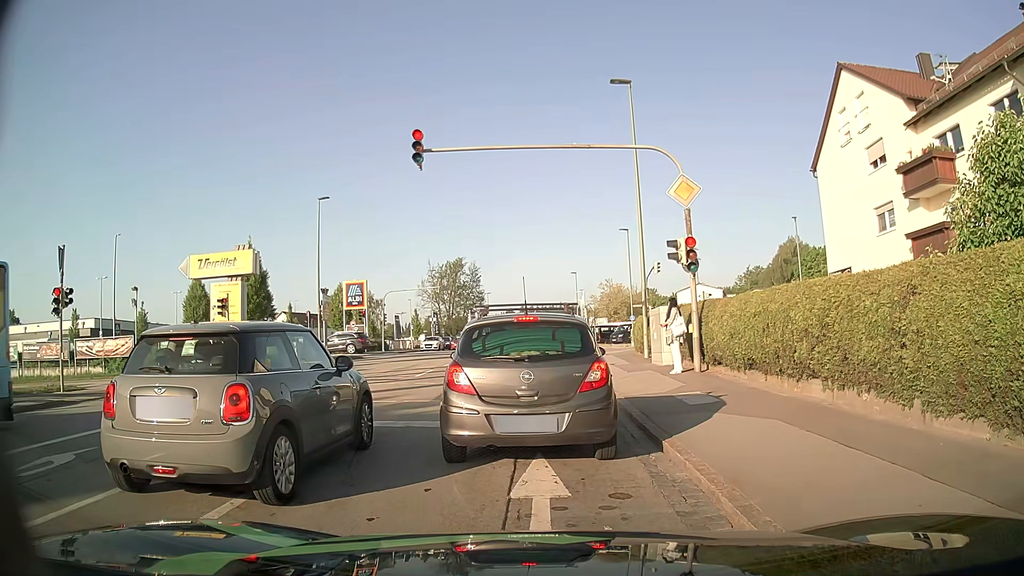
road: tertiary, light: Day
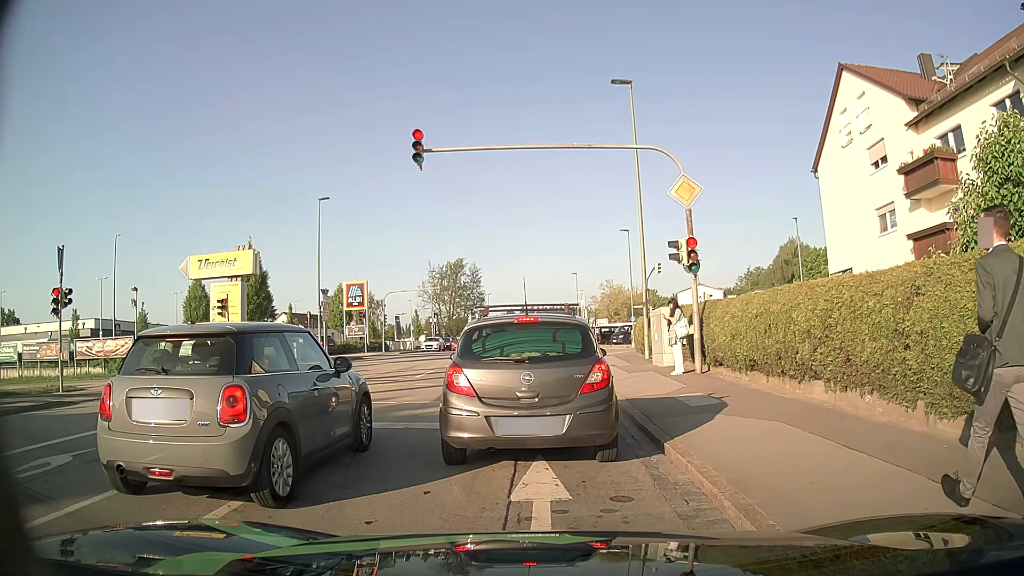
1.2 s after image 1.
(0.0, +0.1) m; 0°
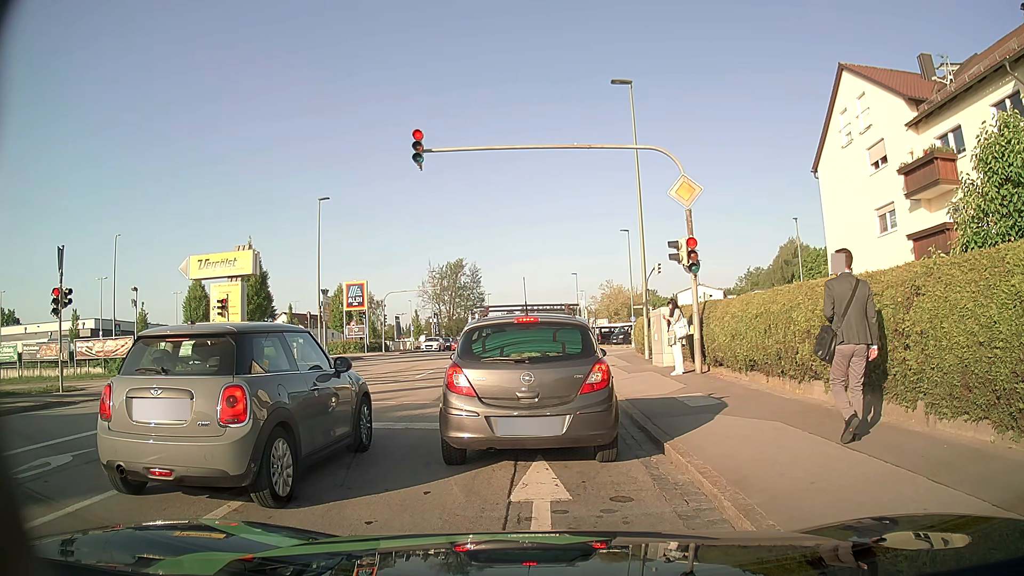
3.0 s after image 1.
(0.0, 0.0) m; 0°
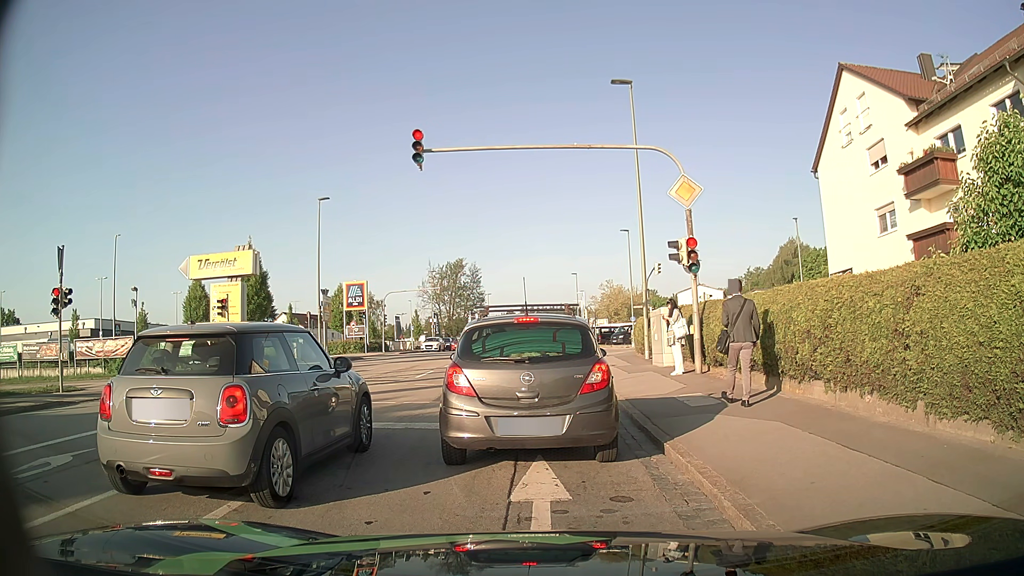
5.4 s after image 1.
(0.0, 0.0) m; 0°
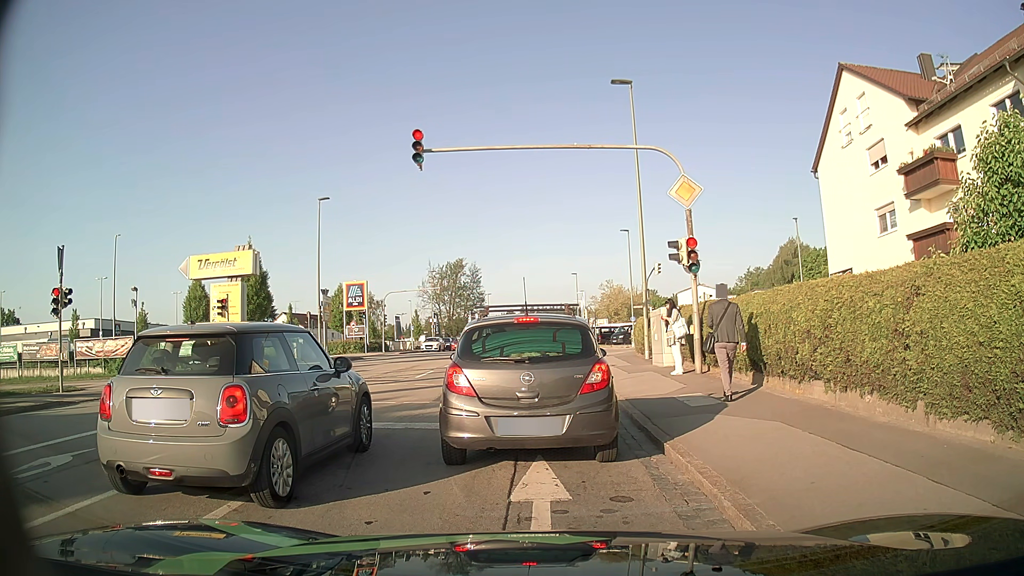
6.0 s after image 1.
(0.0, 0.0) m; 0°
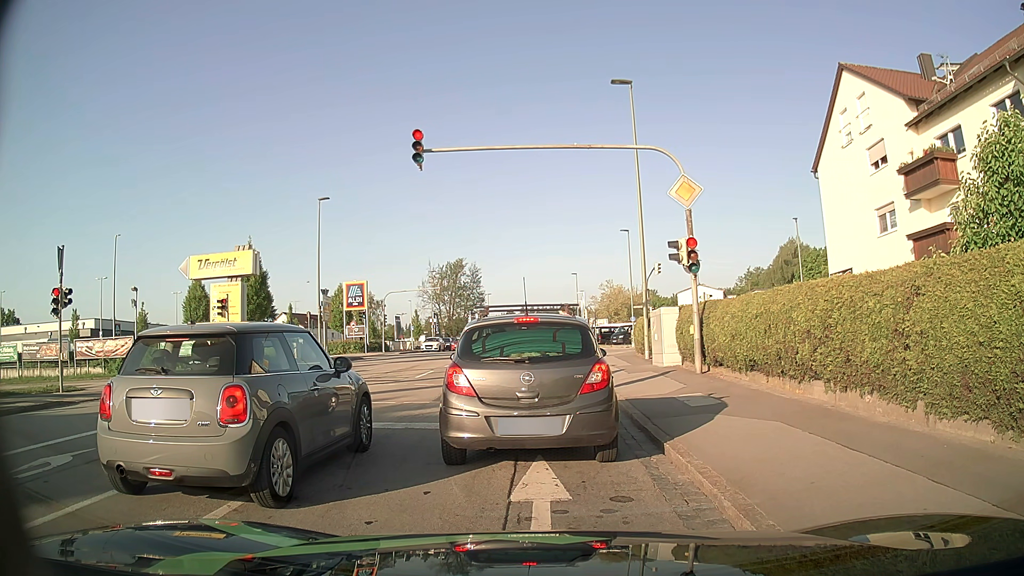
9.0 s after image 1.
(0.0, 0.0) m; 0°
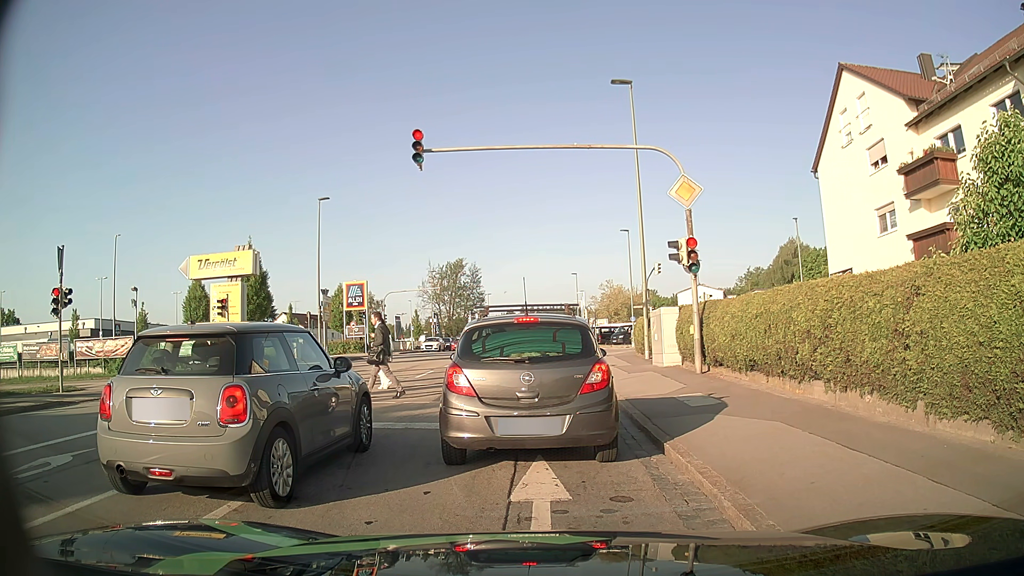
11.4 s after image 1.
(0.0, 0.0) m; 0°
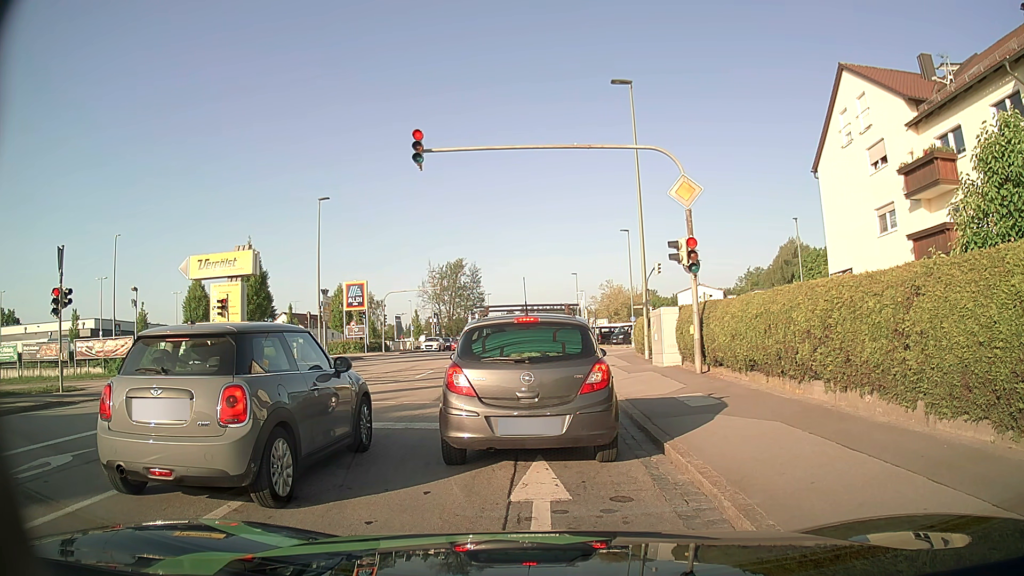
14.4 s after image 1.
(0.0, 0.0) m; 0°
(0, +10) (-1, +20) (-1, +30) (-2, +40) (-2, +50) (-3, +60) (-3, +70) (-4, +80) (-4, +90) (-4, +100) m
